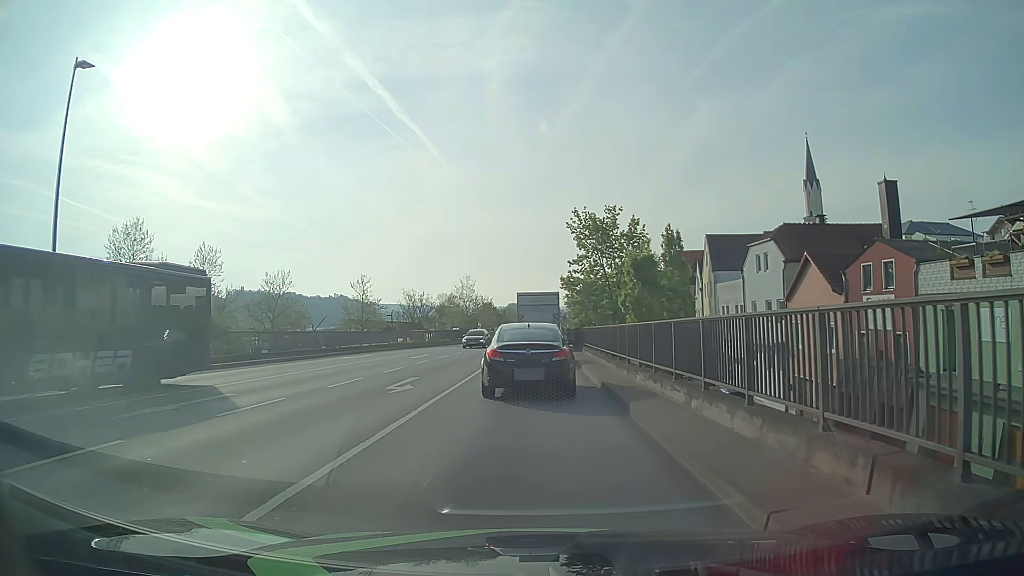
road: primary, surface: asphalt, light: Day
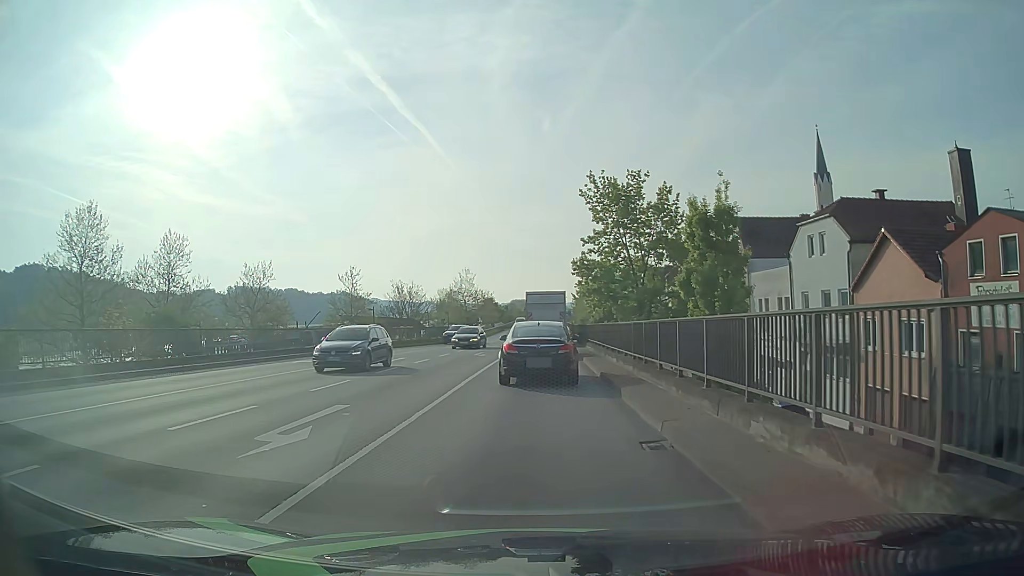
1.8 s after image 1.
(0.0, +8.1) m; 0°
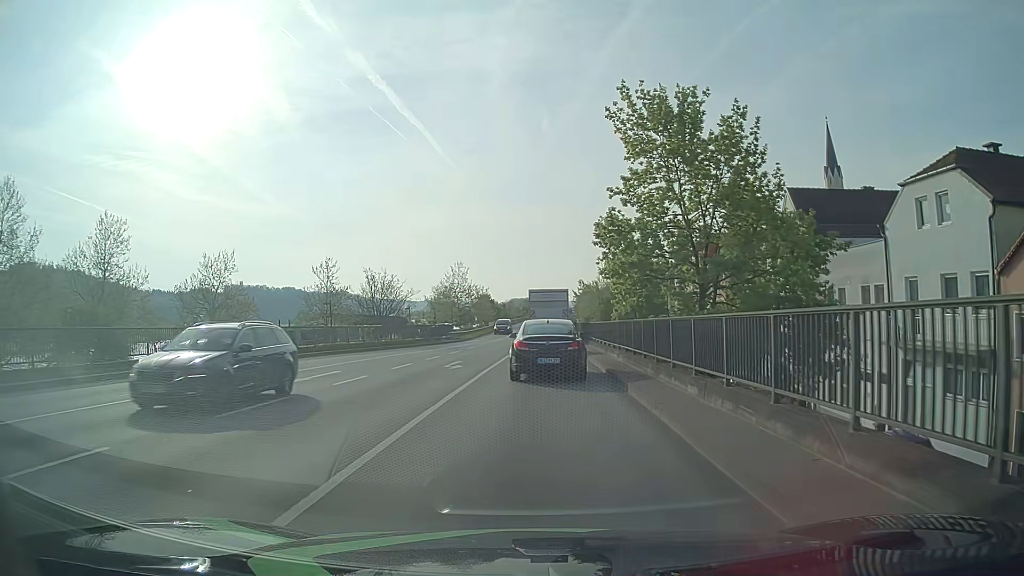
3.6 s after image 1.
(-0.1, +10.9) m; 0°
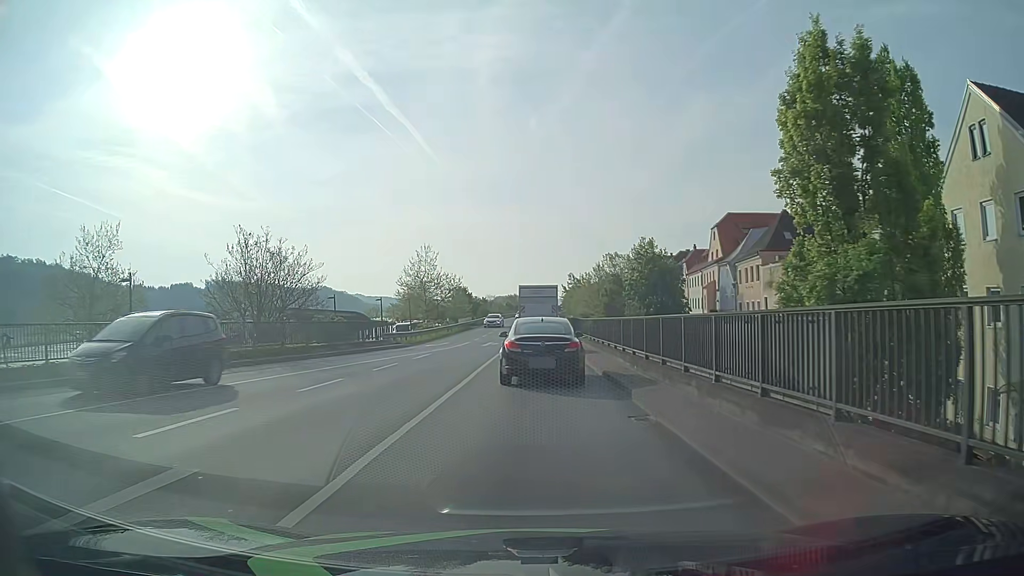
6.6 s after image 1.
(+0.2, +20.2) m; +1°
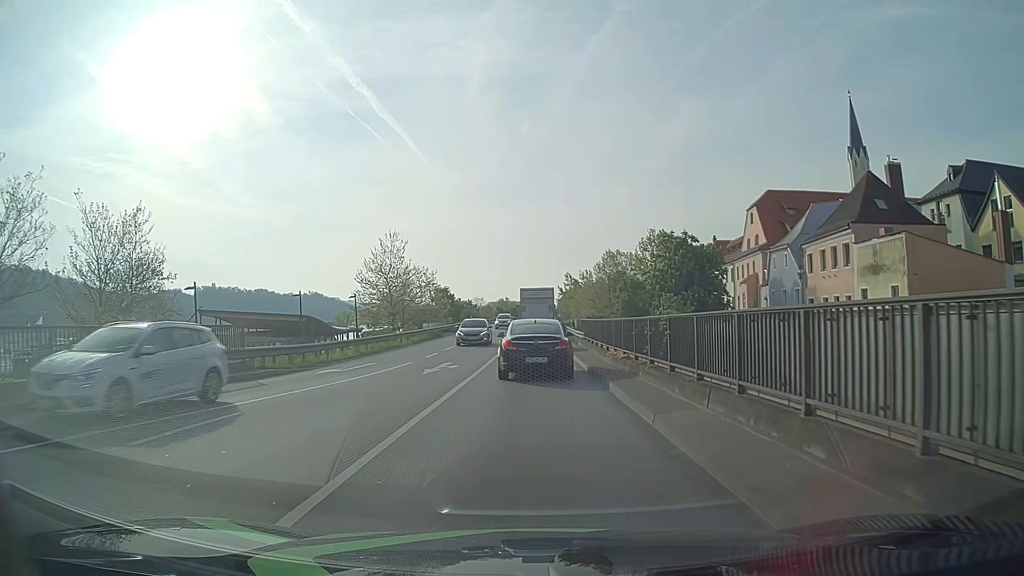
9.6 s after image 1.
(+0.1, +18.2) m; +1°
(0, +10) (0, +20) (0, +30) (0, +40) (0, +50) (0, +60) (0, +70) (0, +80) (0, +90) (0, +100) m
